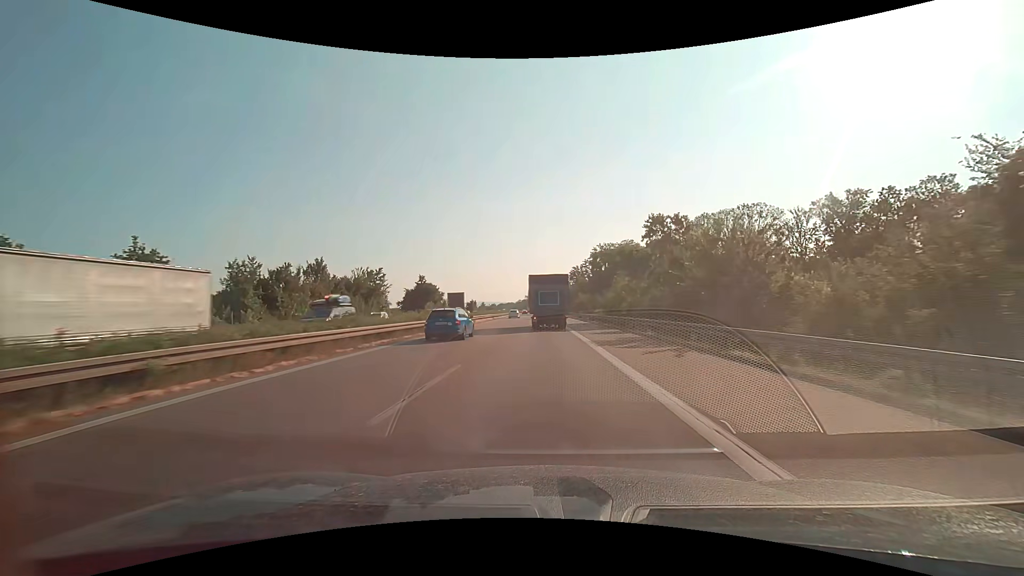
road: motorway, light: Day
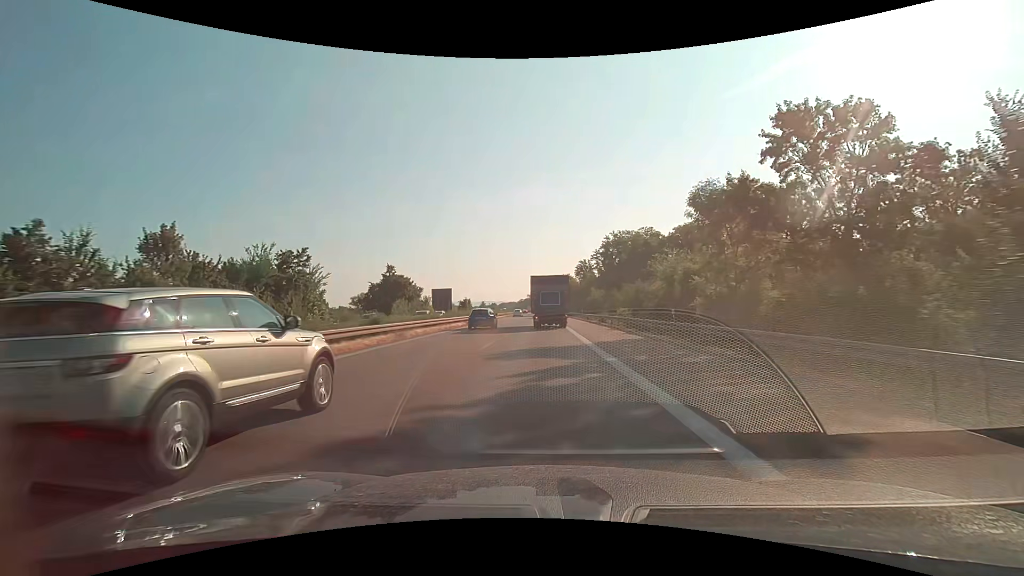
(-0.1, +26.2) m; 0°
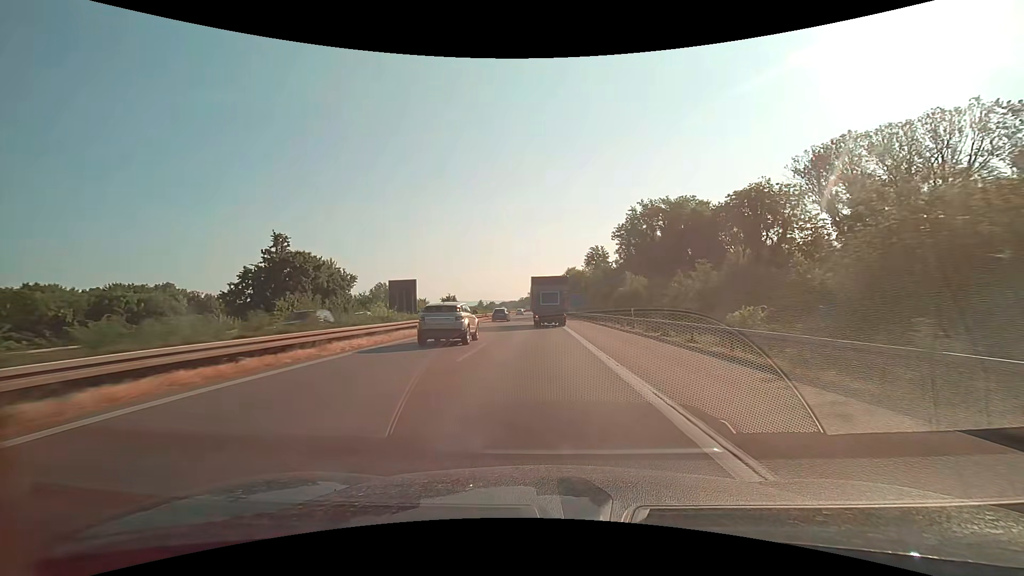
(-0.1, +39.1) m; 0°
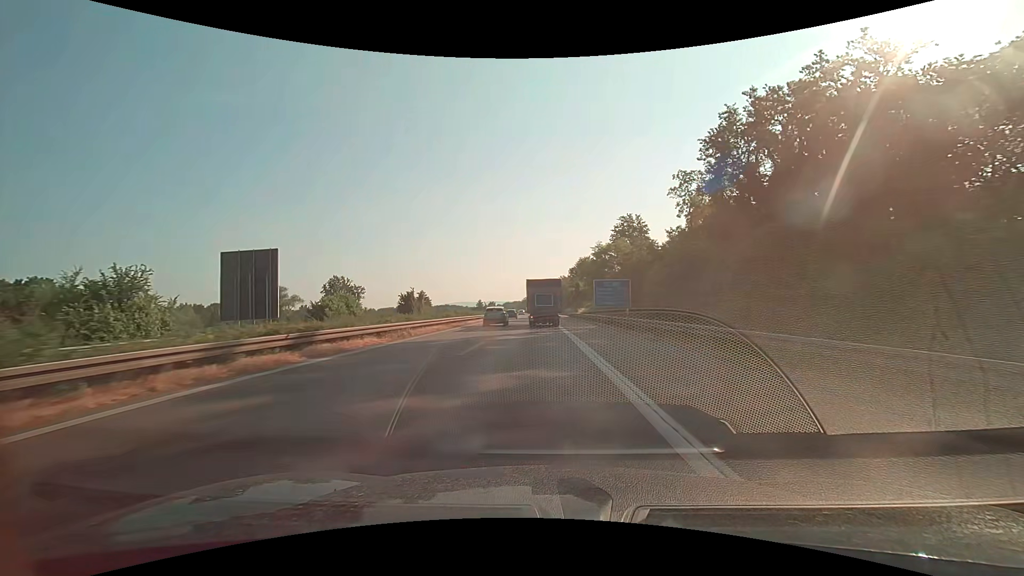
(-0.3, +52.0) m; -1°
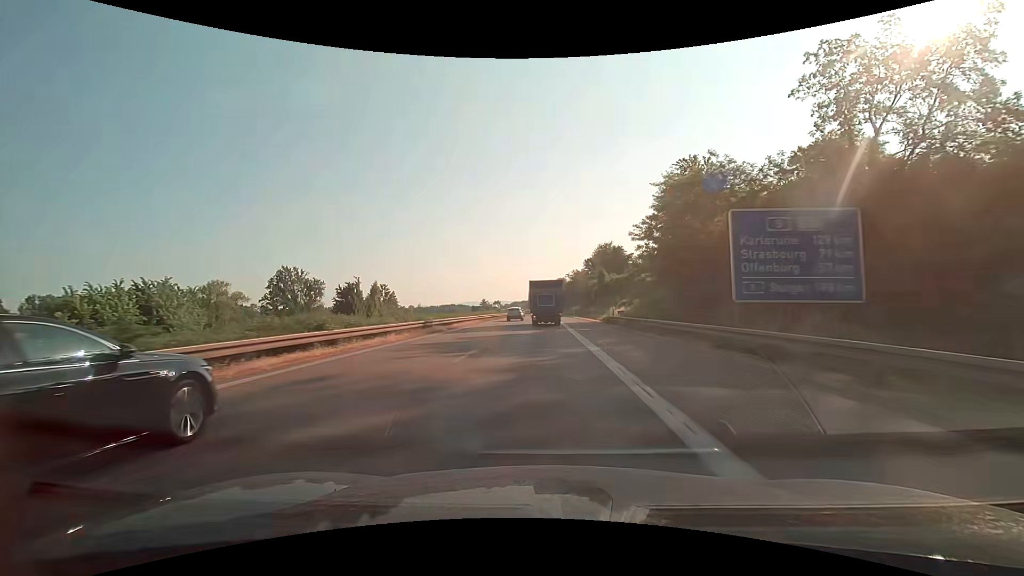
(-0.4, +38.6) m; -1°
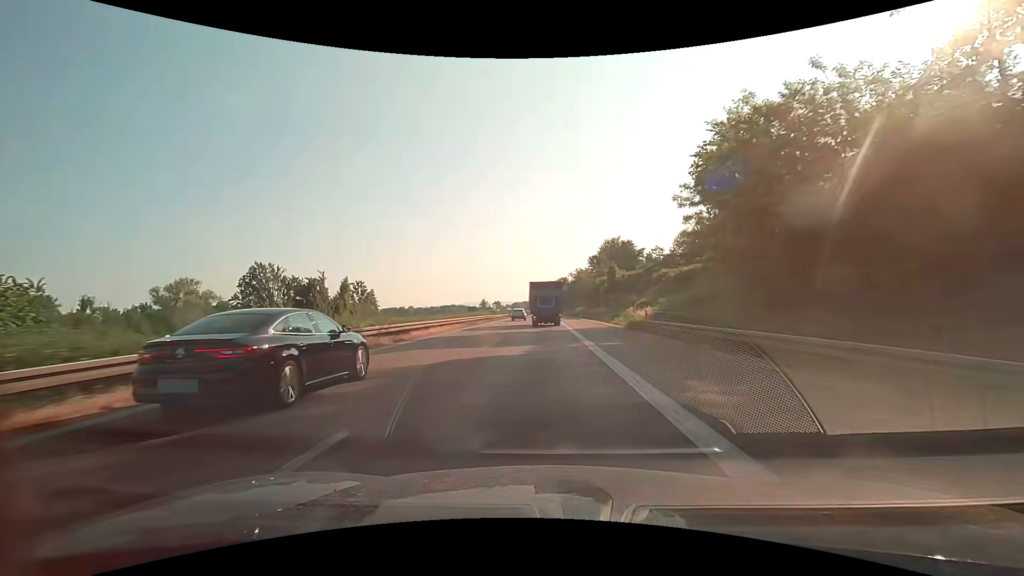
(0.0, +12.8) m; 0°
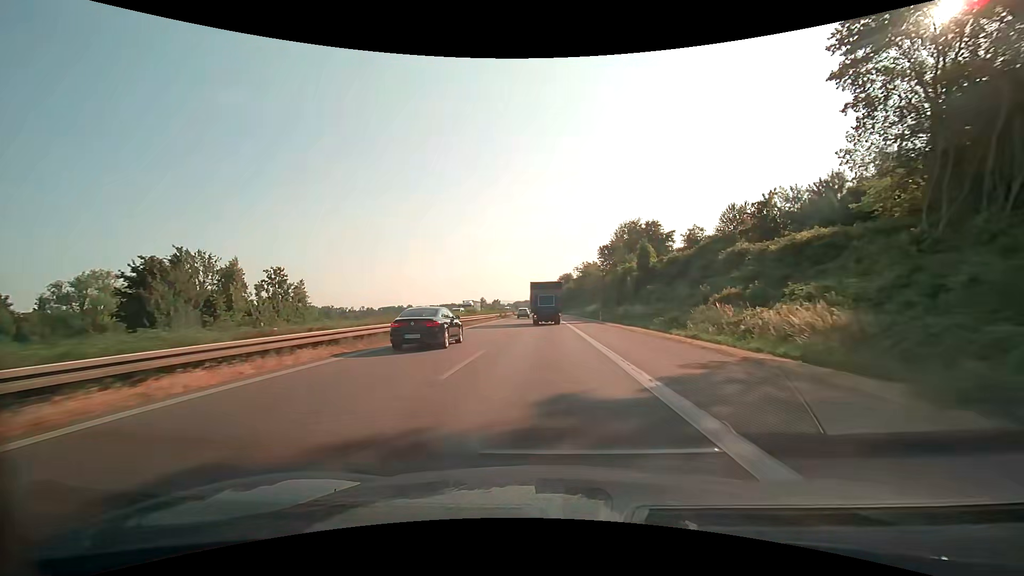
(-0.1, +25.7) m; 0°
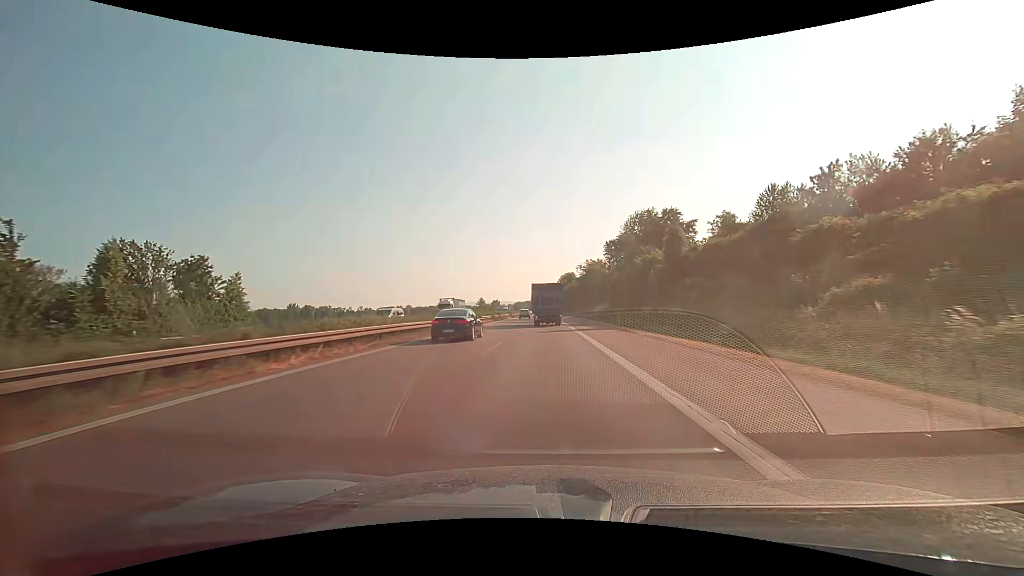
(0.0, +12.8) m; 0°
(0, +10) (0, +20) (0, +30) (0, +40) (0, +50) (0, +60) (0, +70) (0, +80) (0, +90) (0, +100) m
